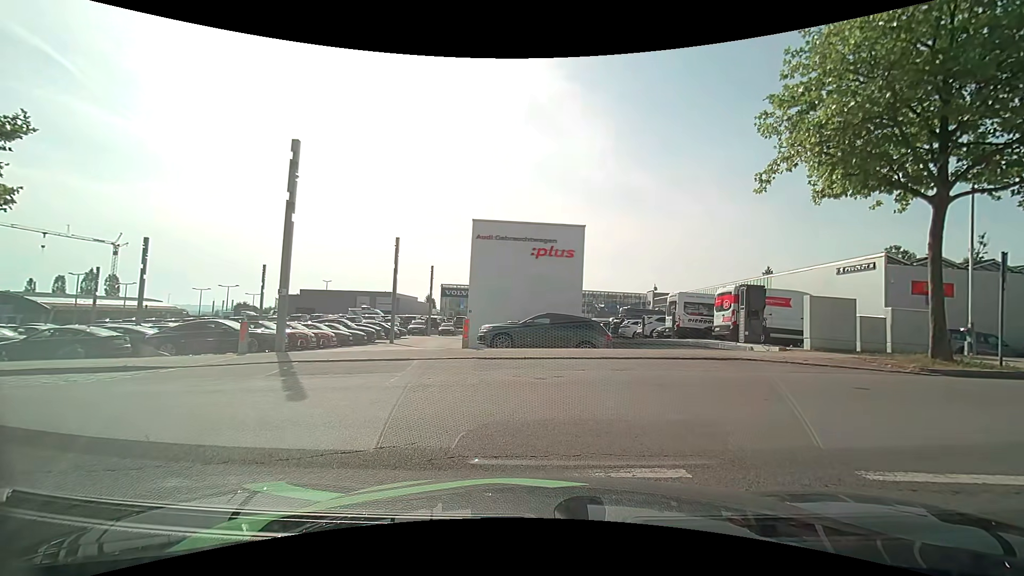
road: residential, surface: asphalt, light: Day
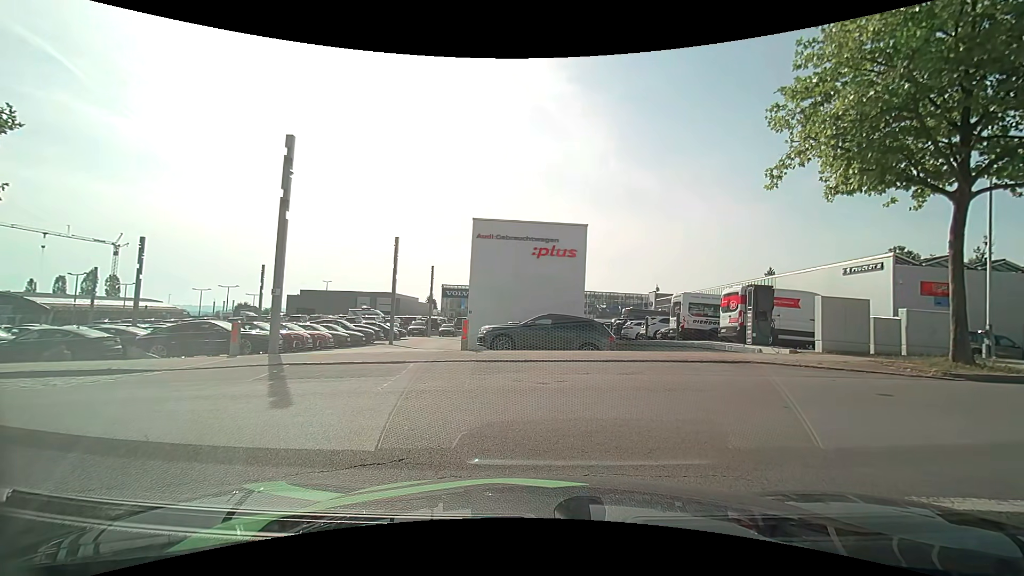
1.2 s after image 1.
(0.0, +0.5) m; 0°
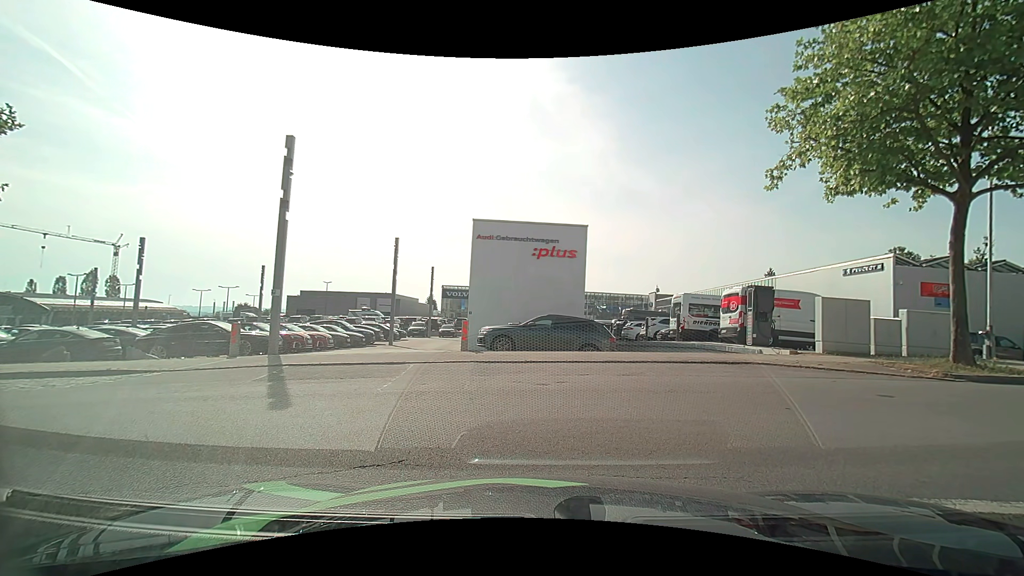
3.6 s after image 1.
(0.0, +0.1) m; 0°
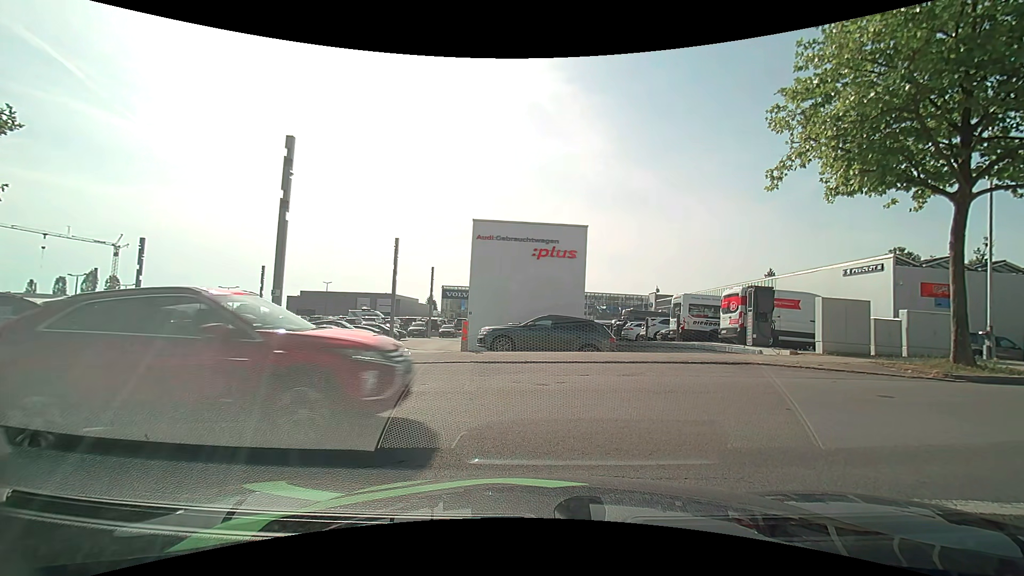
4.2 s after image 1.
(0.0, 0.0) m; 0°
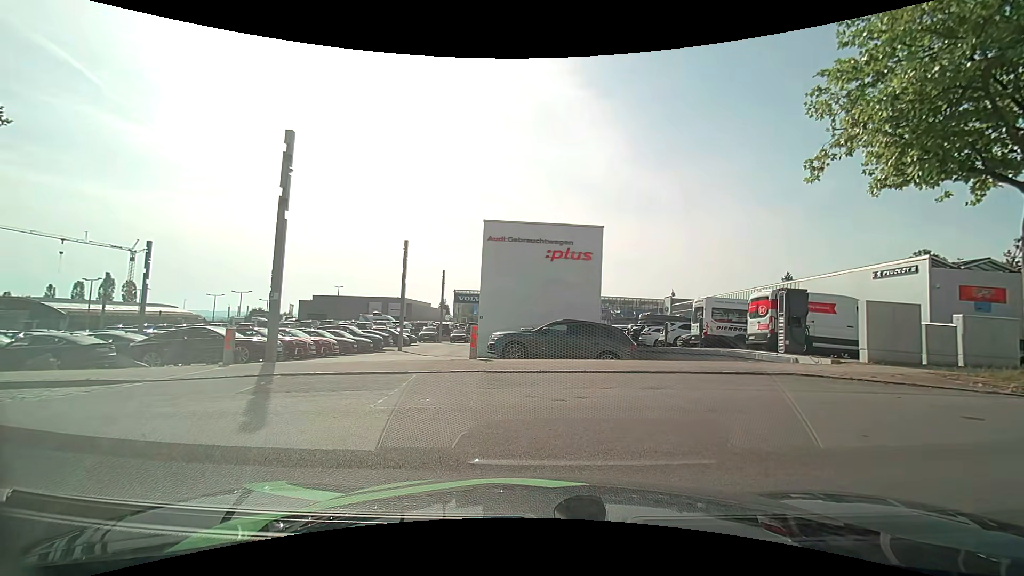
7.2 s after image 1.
(0.0, +1.1) m; 0°
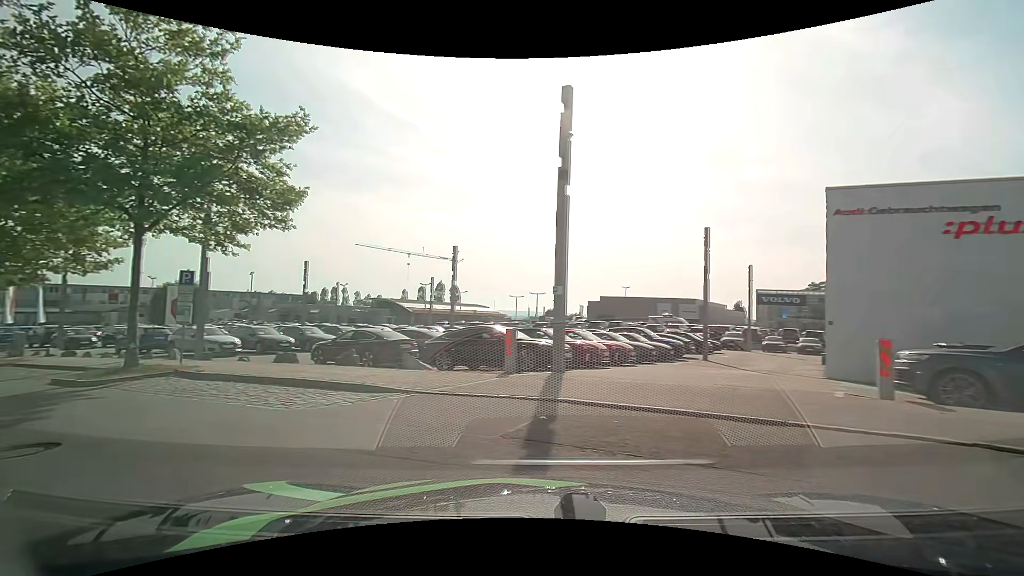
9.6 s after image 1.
(-1.4, +4.8) m; -36°
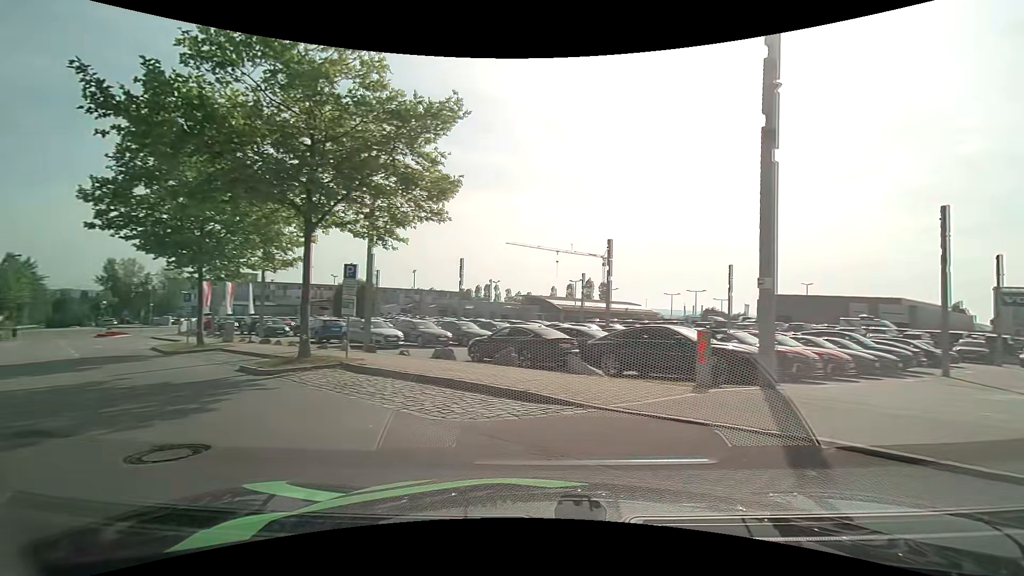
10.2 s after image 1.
(-0.3, +1.9) m; -16°
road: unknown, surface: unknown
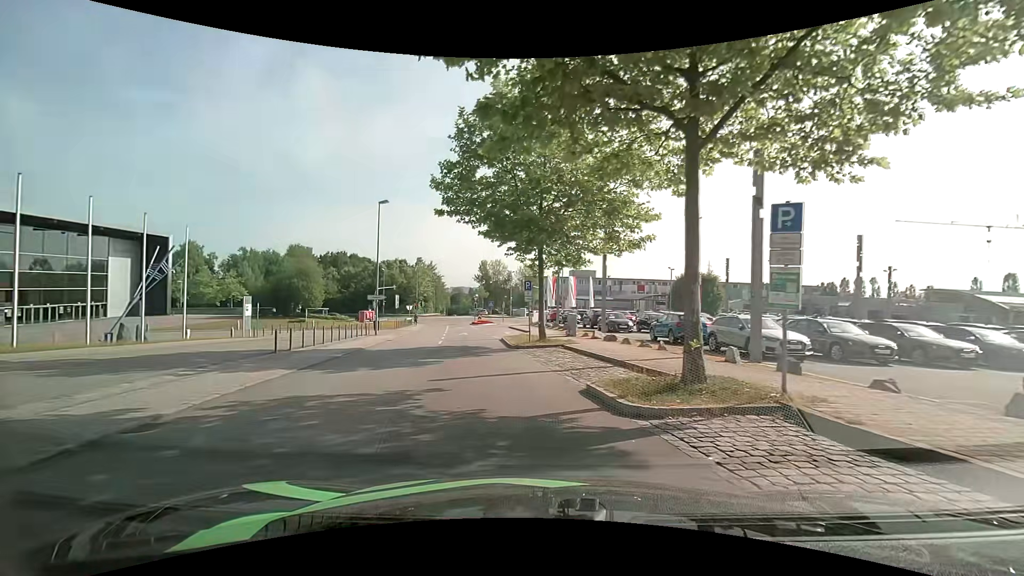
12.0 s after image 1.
(-2.8, +6.8) m; -37°
(-1, +10) (-2, +20) (-4, +30) (-4, +40) (-4, +50) (-6, +60) (-6, +70) (0, +78) (+9, +79) (+19, +77) m
